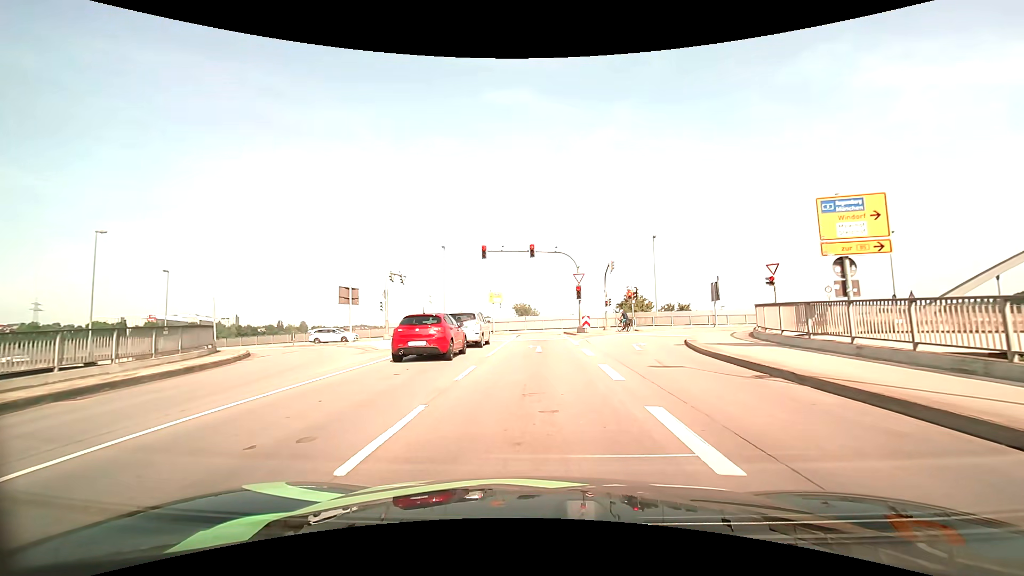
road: primary_link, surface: asphalt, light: Day
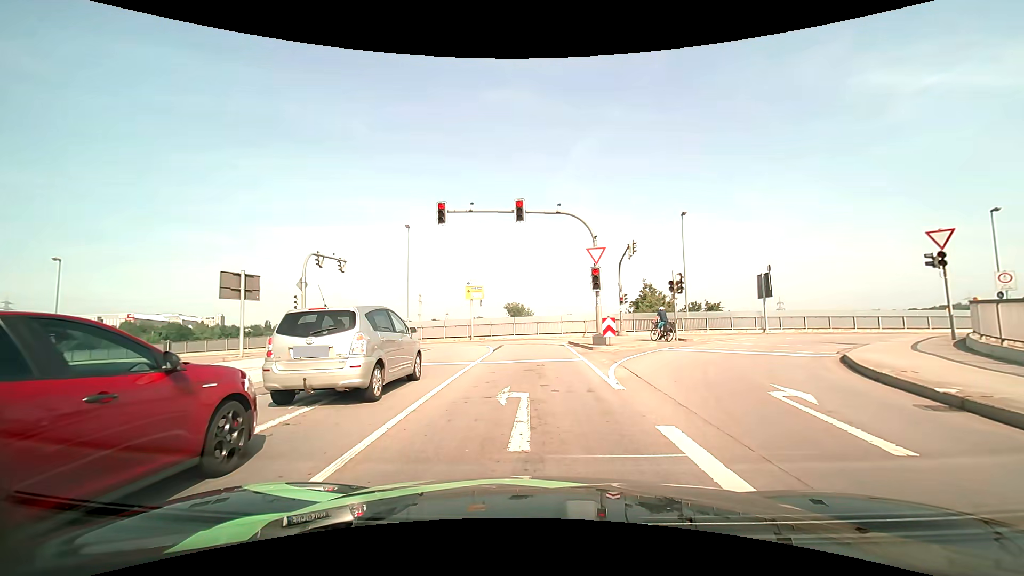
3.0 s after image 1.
(+0.1, +13.1) m; +1°
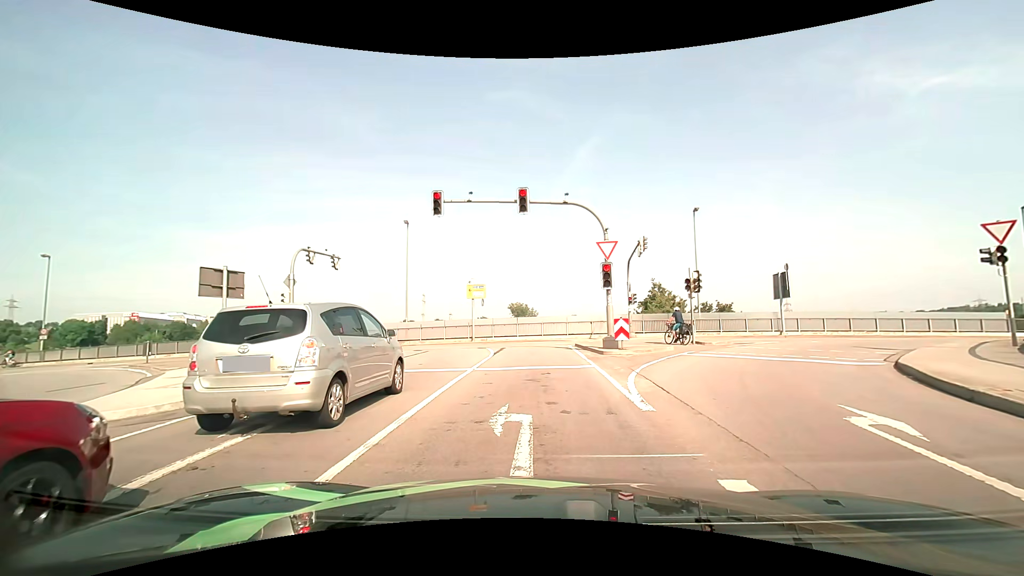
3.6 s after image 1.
(0.0, +1.9) m; -1°
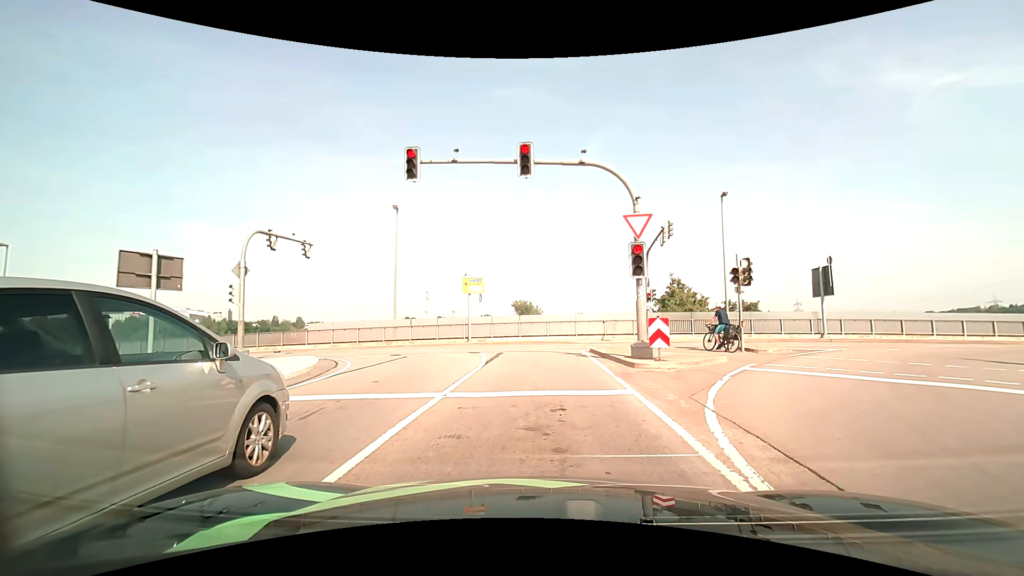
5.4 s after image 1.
(0.0, +4.7) m; -2°
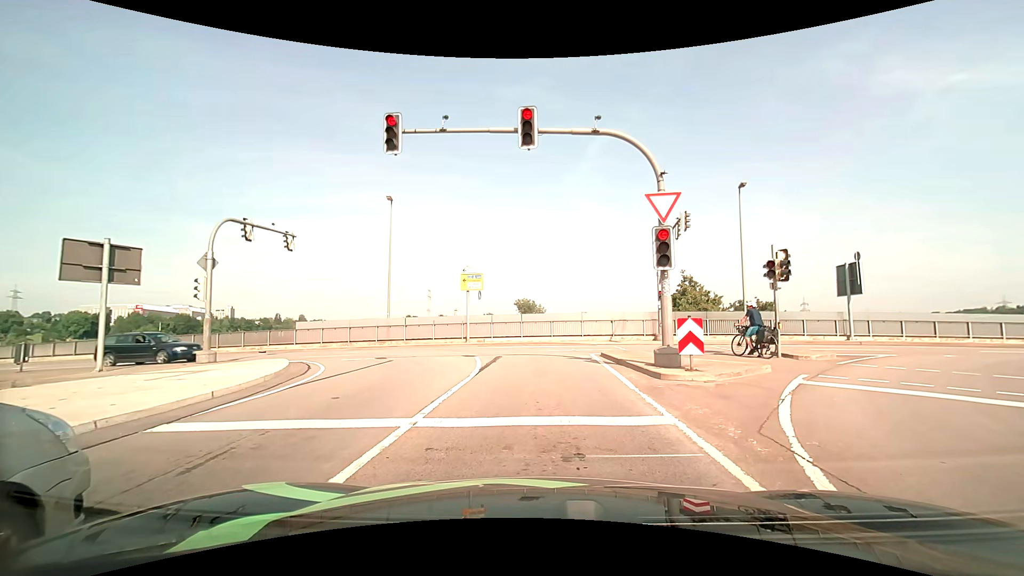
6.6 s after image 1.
(0.0, +2.3) m; -1°
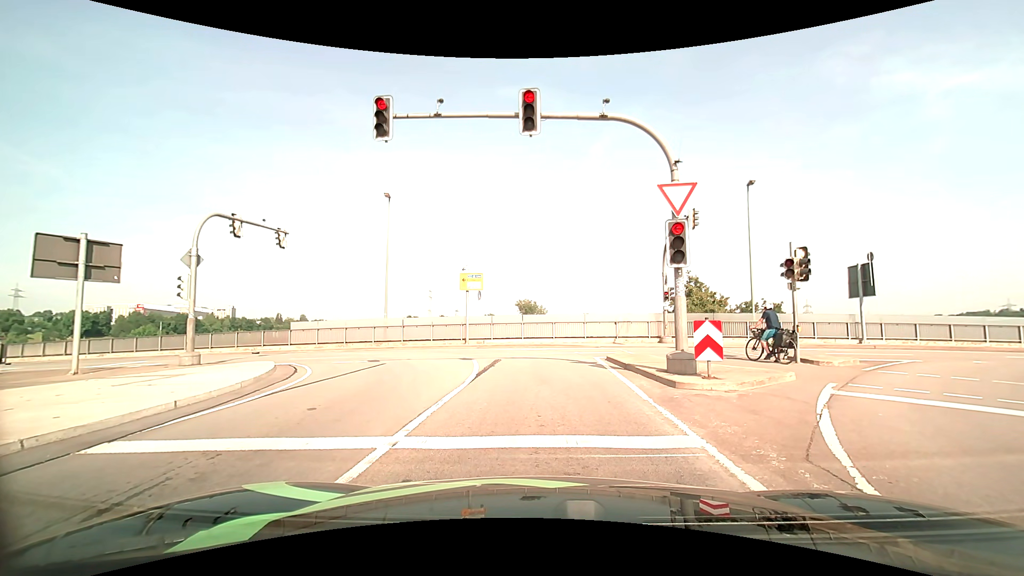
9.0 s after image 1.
(0.0, +1.0) m; 0°
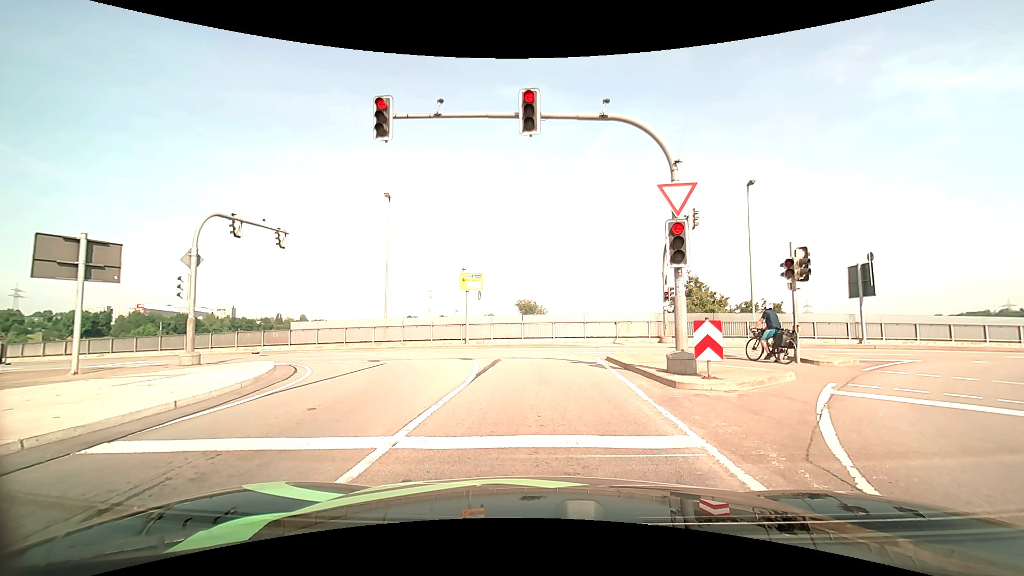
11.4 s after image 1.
(0.0, 0.0) m; 0°
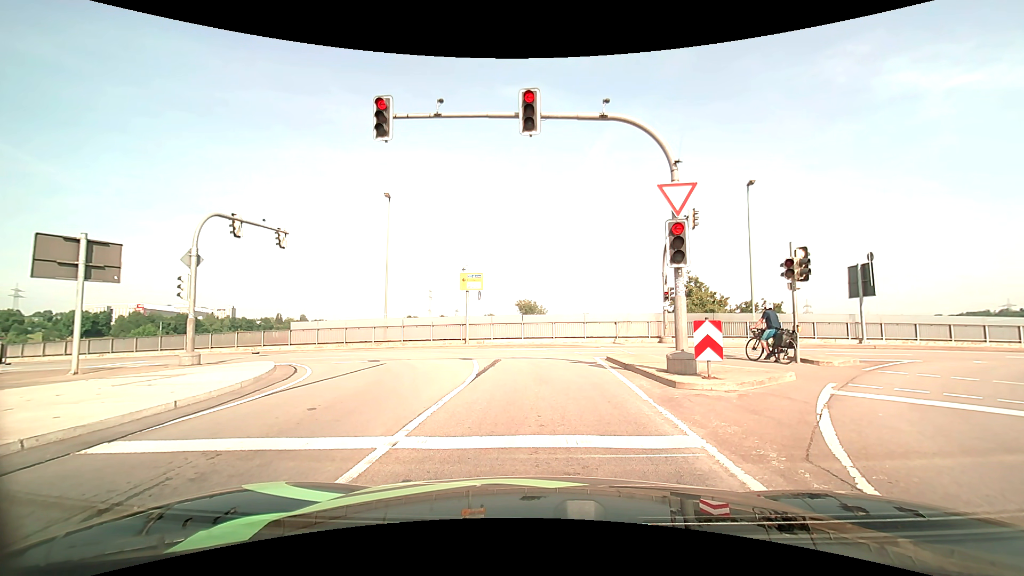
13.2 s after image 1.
(0.0, 0.0) m; 0°
(0, +10) (-1, +20) (-6, +28) (-15, +32) (-25, +33) (-35, +34) (-45, +36) (-55, +37) (-64, +39) (-74, +42) m
